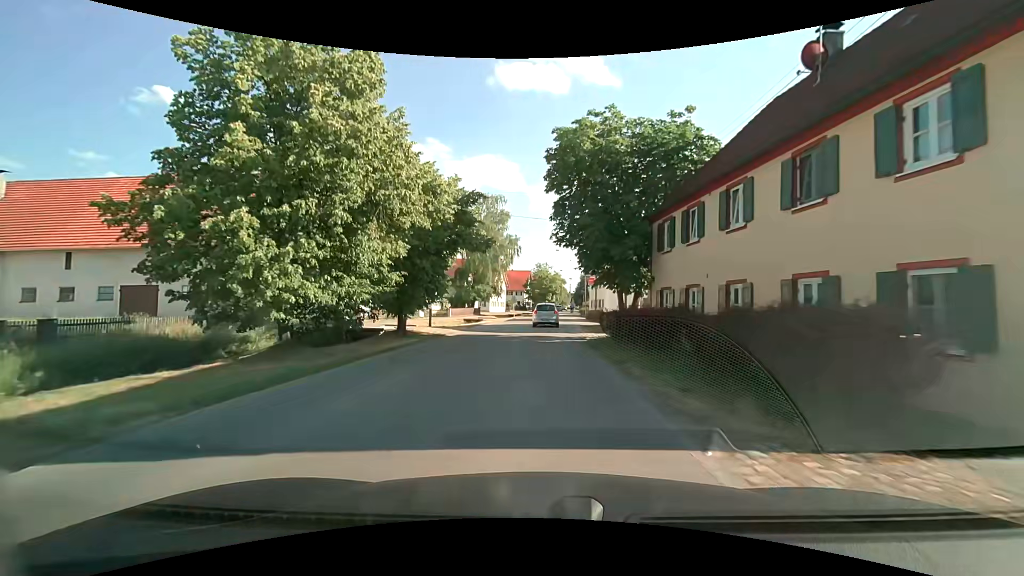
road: tertiary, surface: asphalt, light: Day
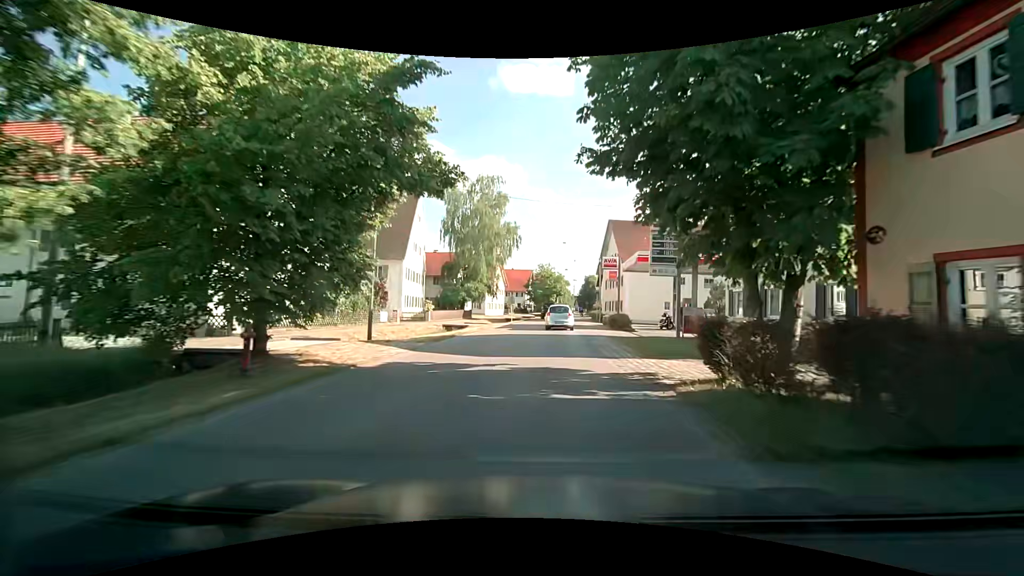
(-0.3, +12.4) m; -1°
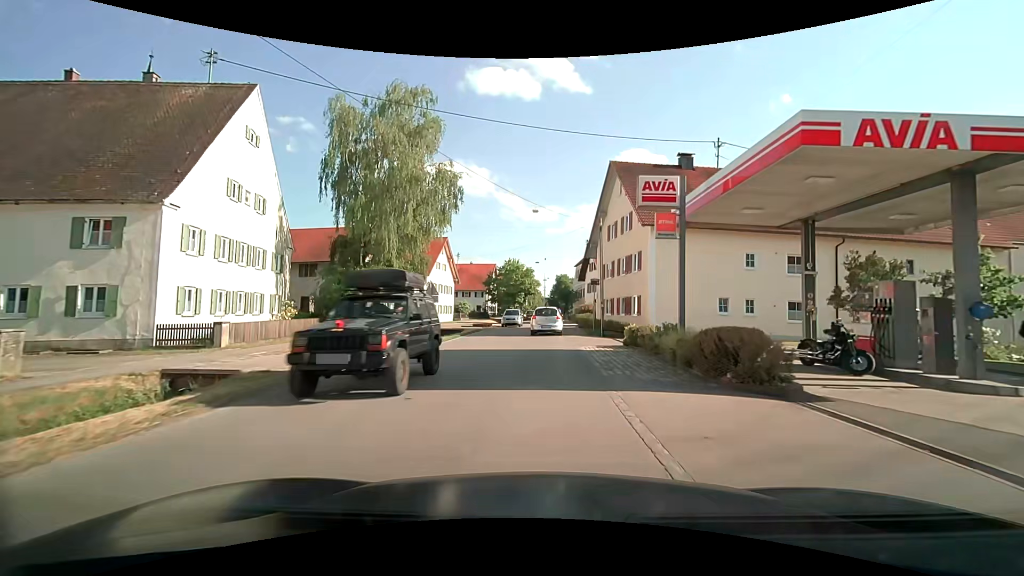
(+1.0, +24.6) m; +4°
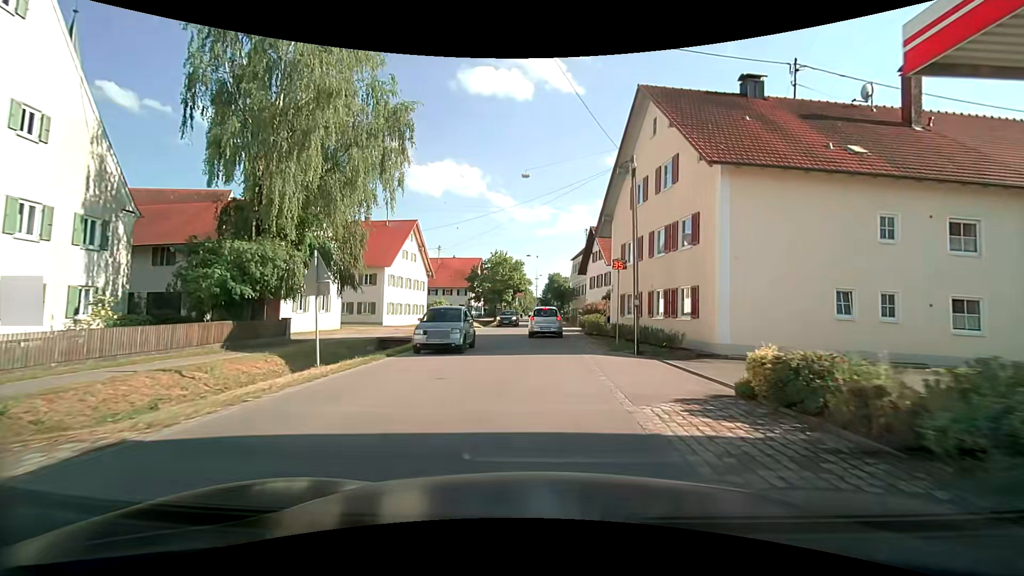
(+0.1, +12.1) m; +1°
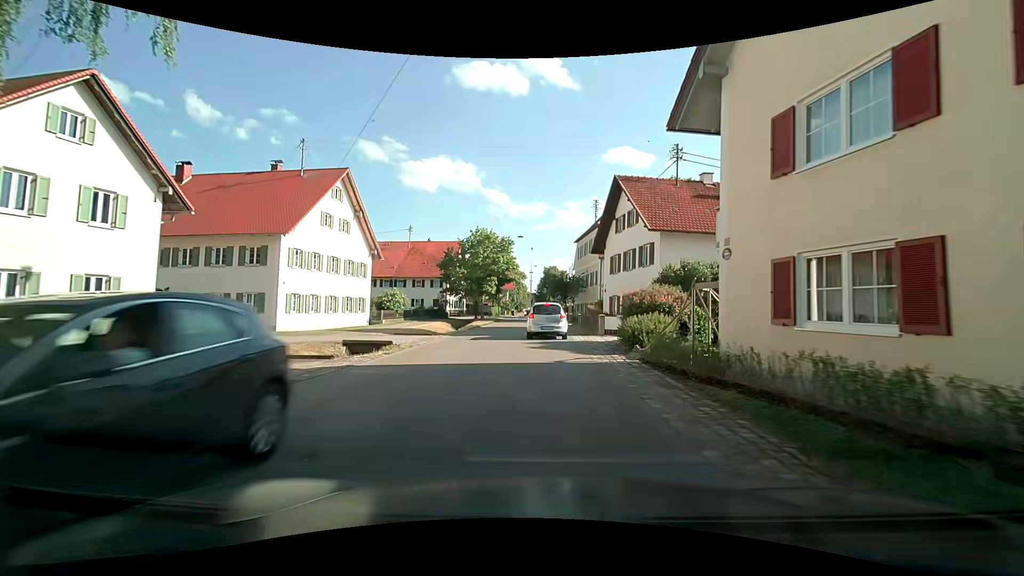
(0.0, +17.8) m; 0°
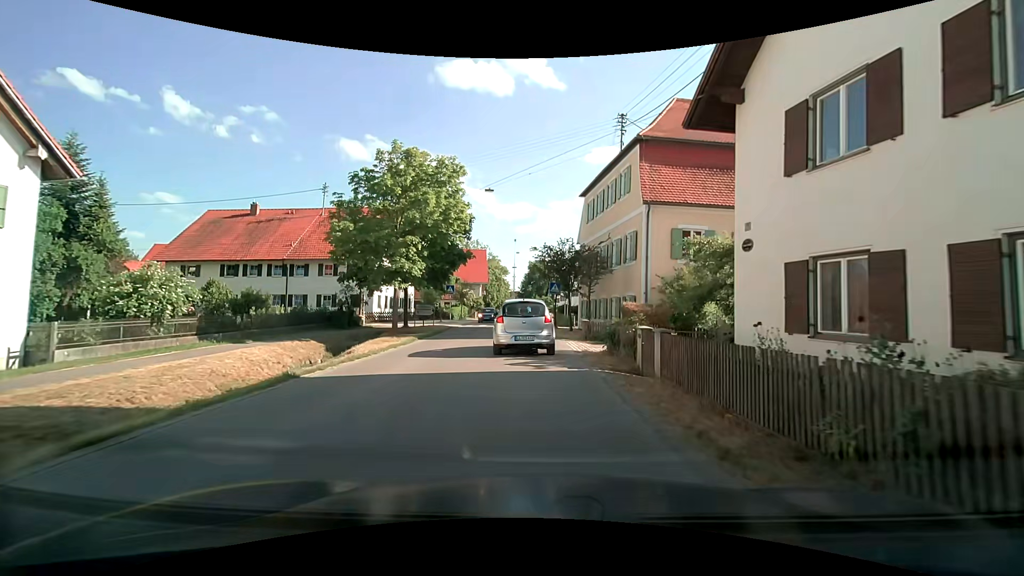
(+0.2, +25.4) m; +1°
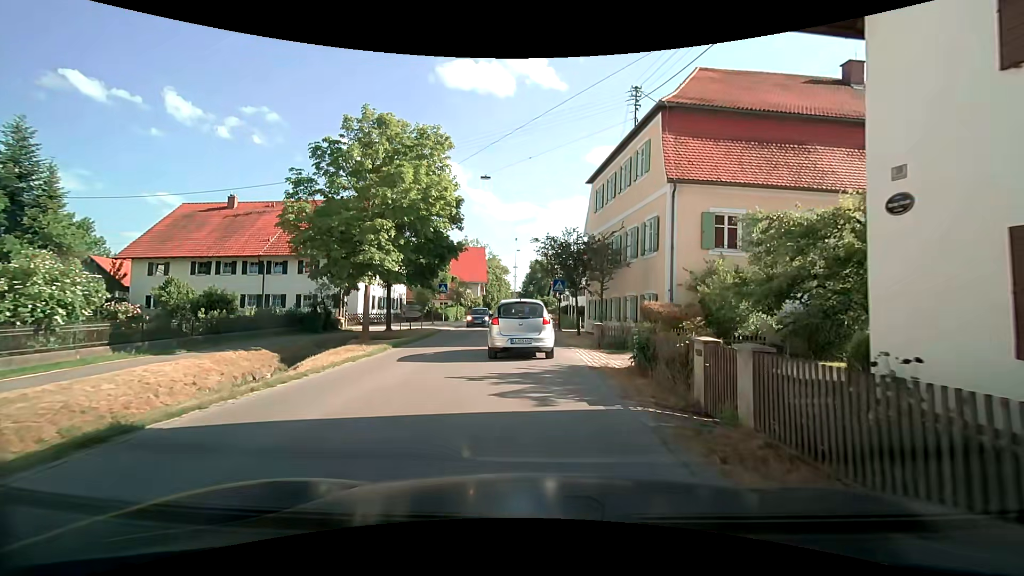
(0.0, +4.0) m; 0°
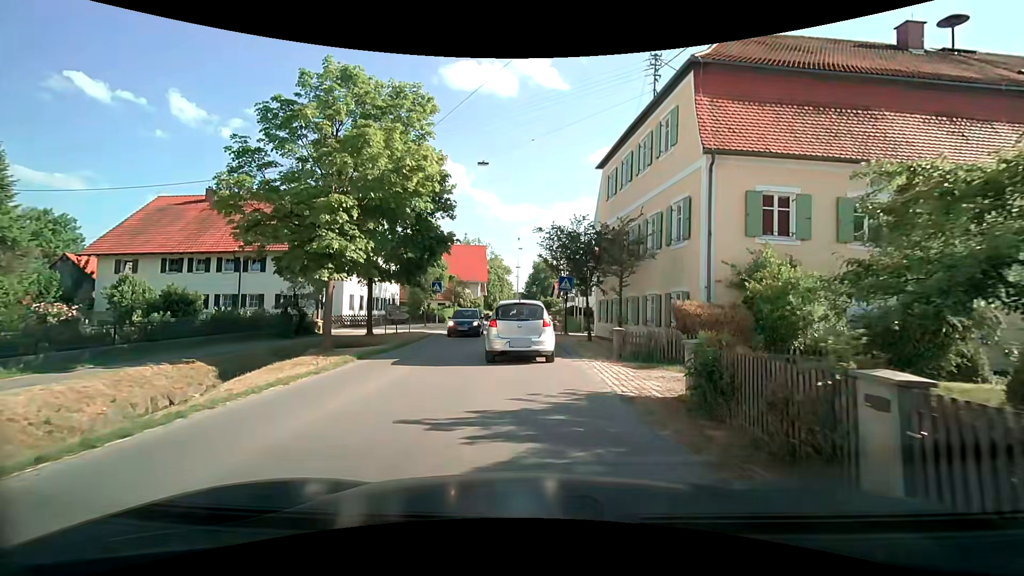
(0.0, +3.7) m; -1°
